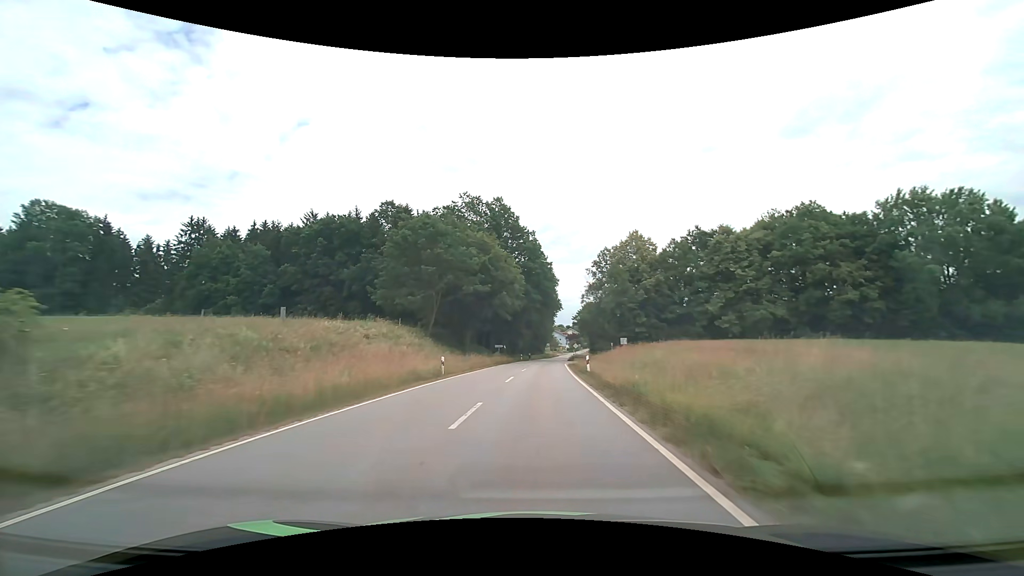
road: tertiary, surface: asphalt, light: Day
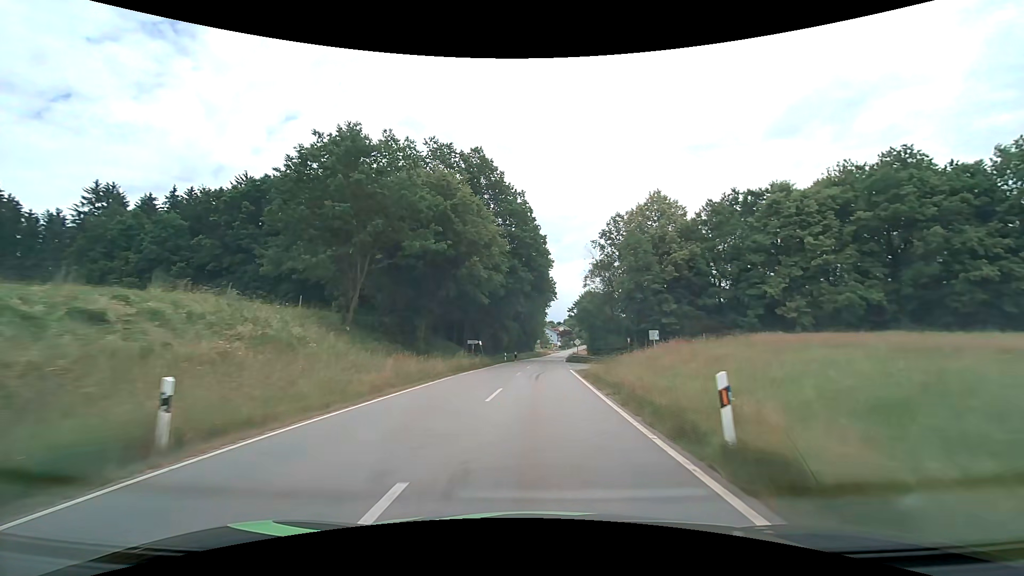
(+0.2, +19.9) m; +1°
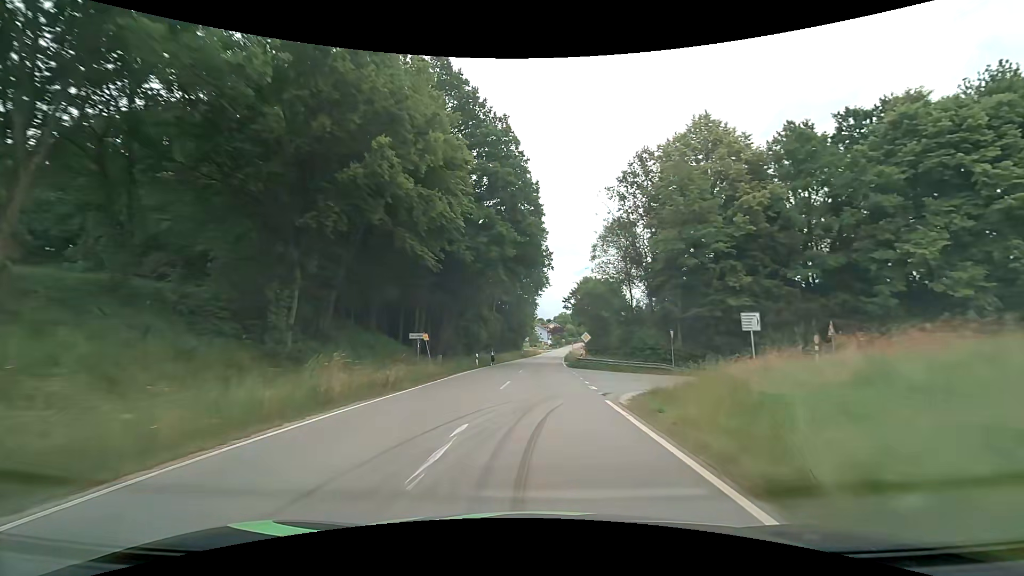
(+0.3, +20.2) m; +2°
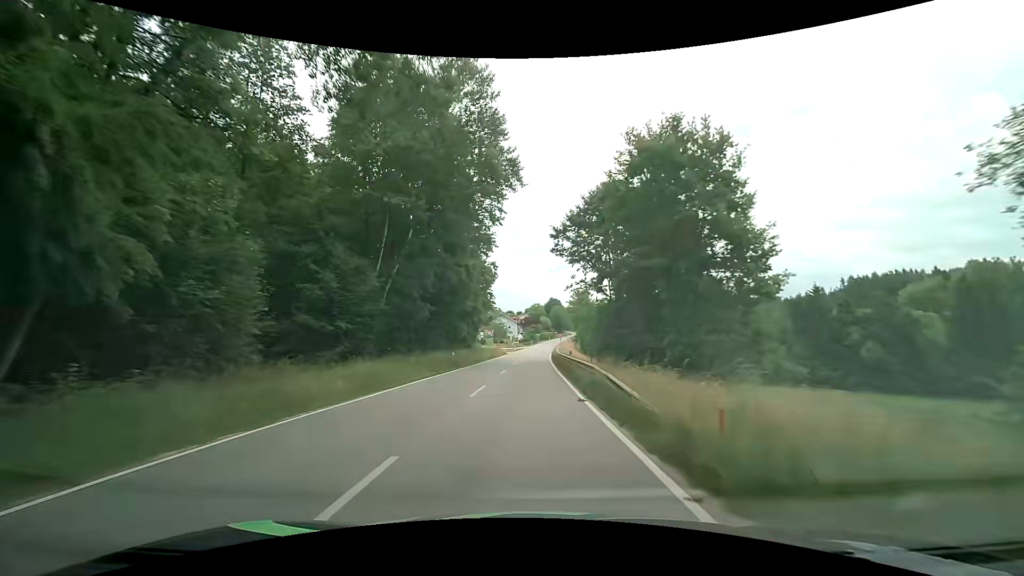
(+1.5, +51.4) m; +2°
(0, +10) (0, +20) (+1, +30) (+1, +40) (+1, +50) (+2, +60) (+2, +70) (+3, +80) (+3, +90) (+4, +100) m
